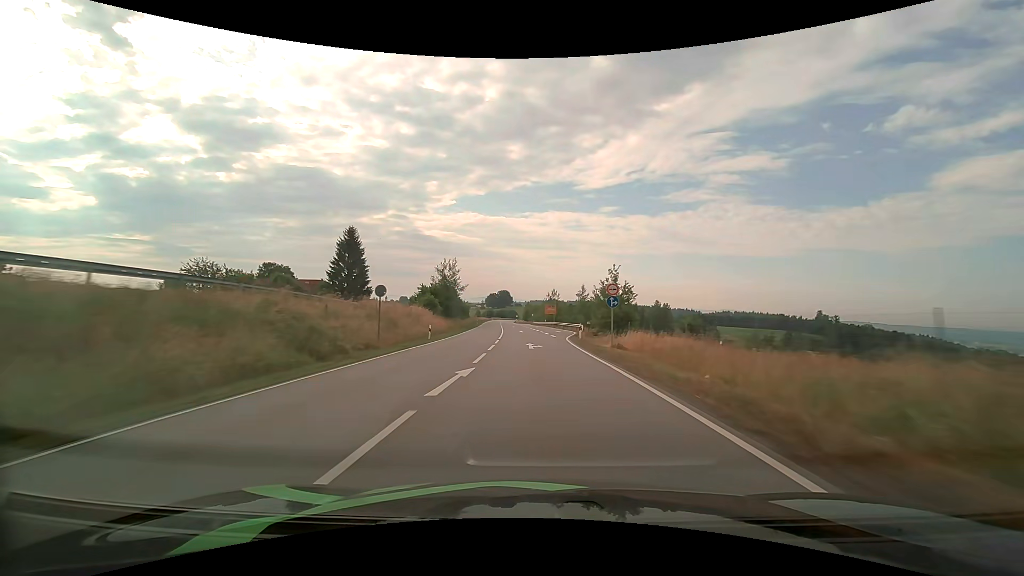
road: primary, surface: asphalt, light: Day
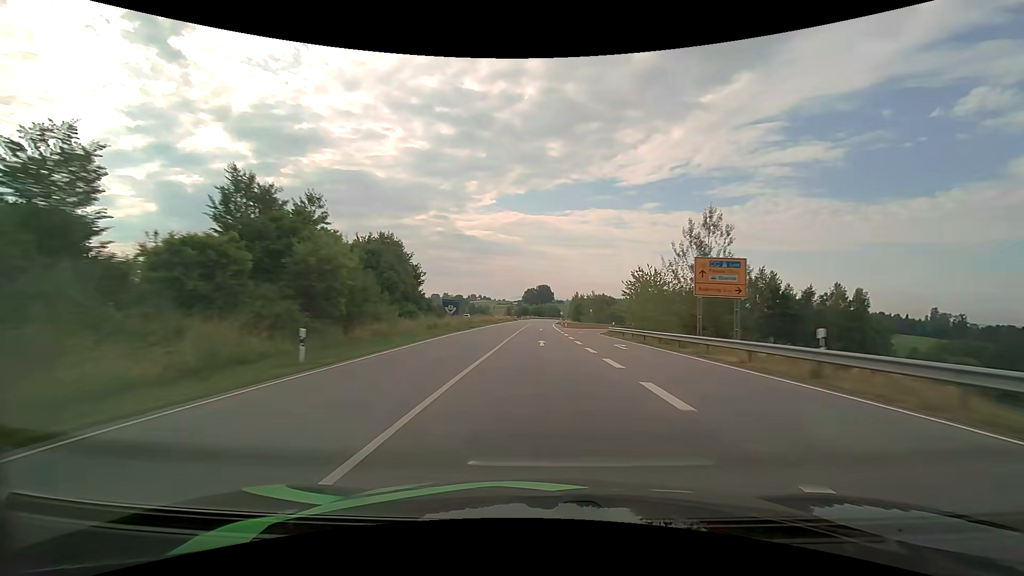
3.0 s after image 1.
(-4.6, +83.6) m; -5°
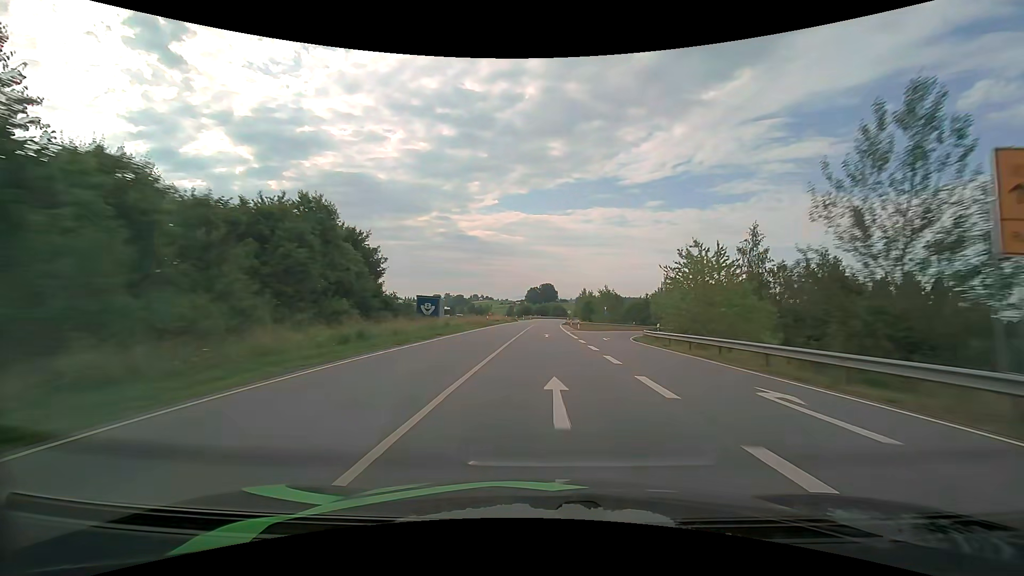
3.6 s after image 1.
(0.0, +16.7) m; 0°
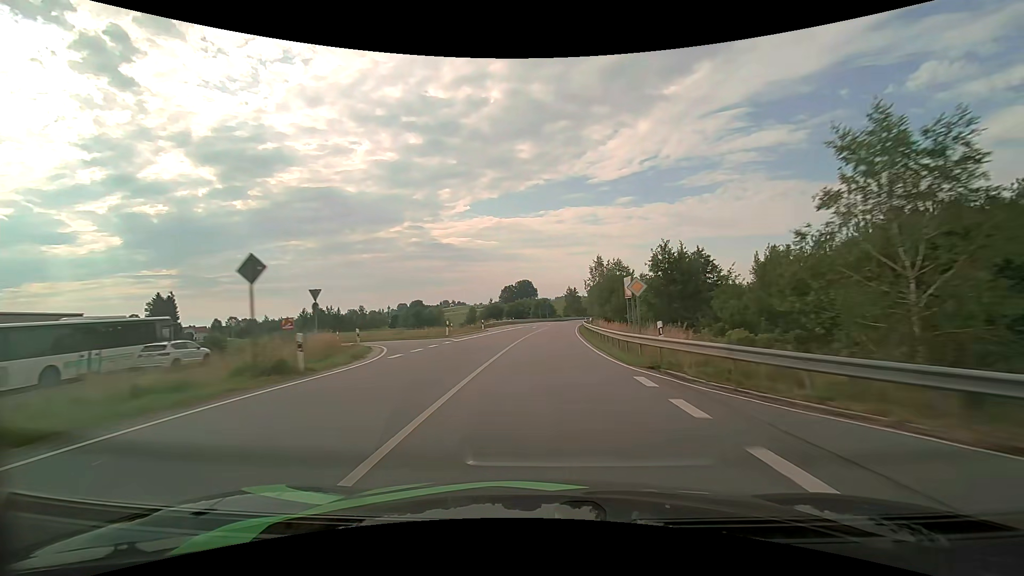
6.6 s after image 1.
(+1.1, +83.3) m; +2°
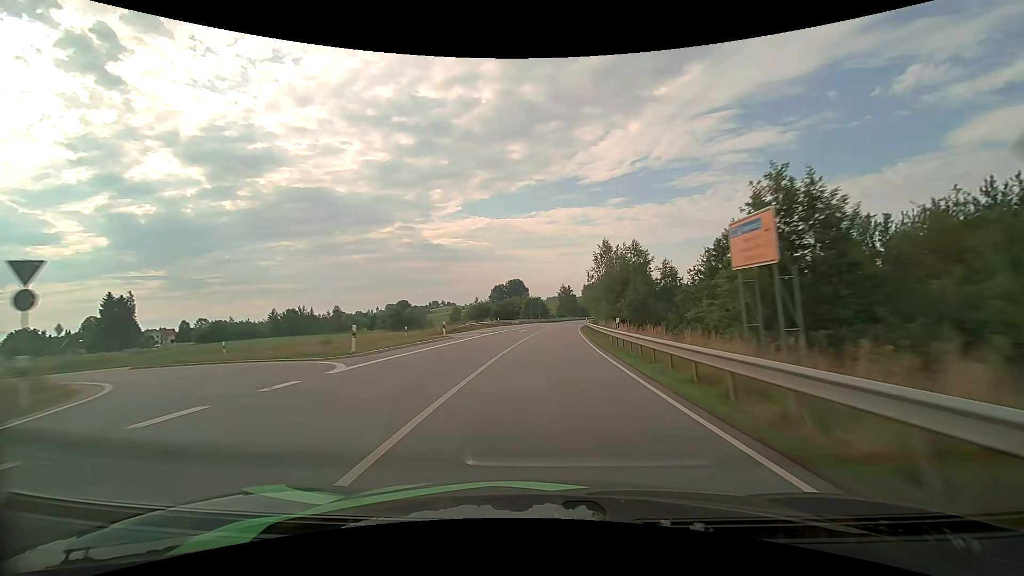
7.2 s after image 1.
(+0.1, +16.8) m; +1°
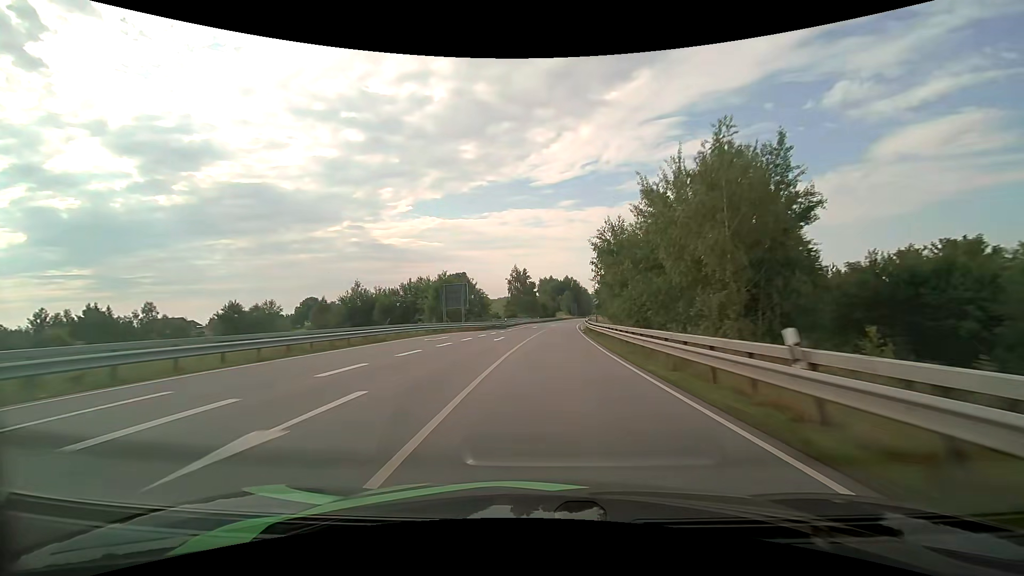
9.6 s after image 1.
(+3.0, +68.1) m; +6°
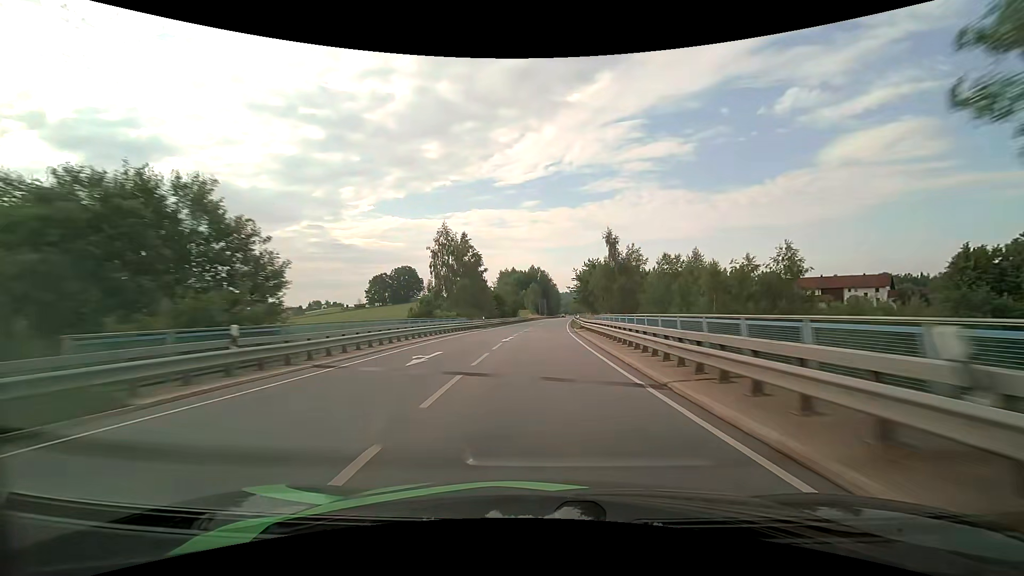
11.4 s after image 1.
(+2.0, +51.3) m; +4°
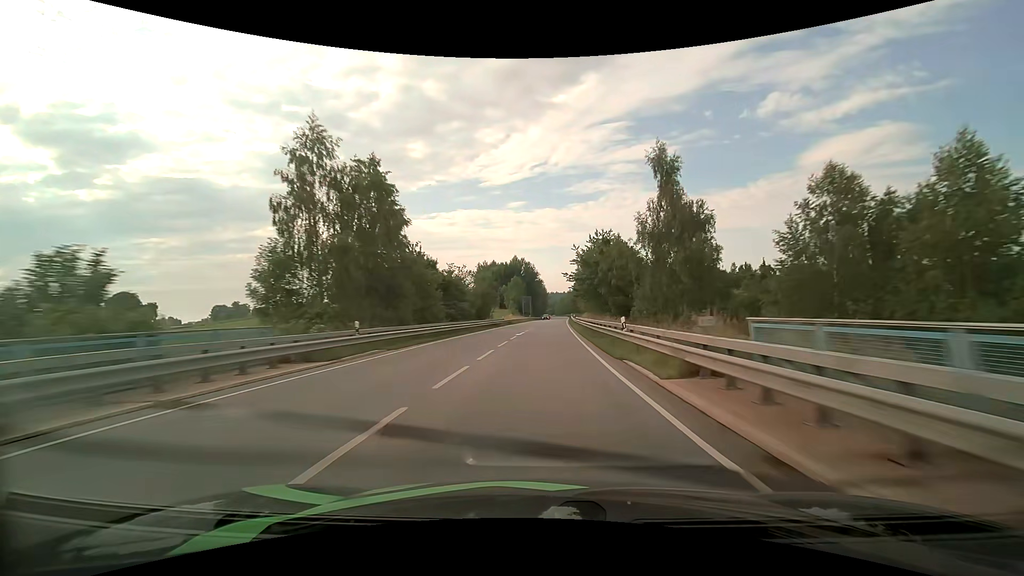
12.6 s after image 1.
(+0.6, +33.9) m; +2°
(0, +10) (0, +20) (0, +30) (+1, +40) (+1, +50) (+2, +60) (+2, +70) (+3, +80) (+3, +90) (+4, +100) m
